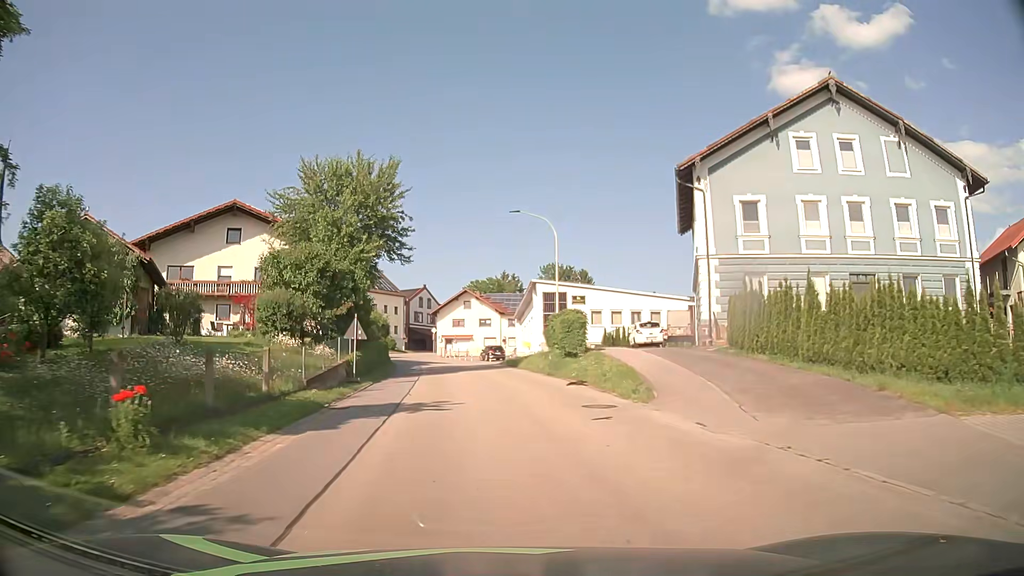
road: secondary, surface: asphalt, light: Day
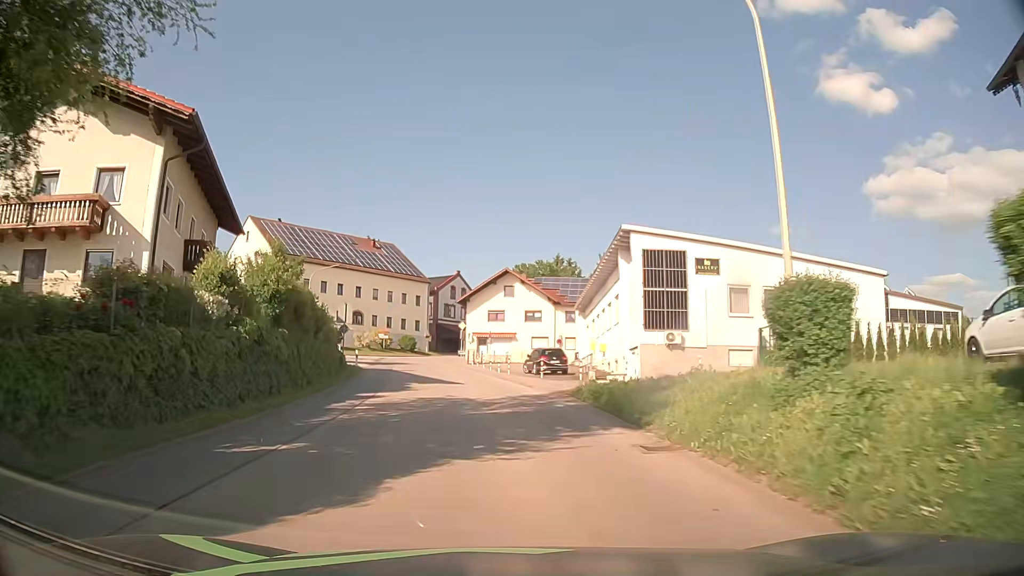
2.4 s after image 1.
(-0.6, +27.6) m; -4°
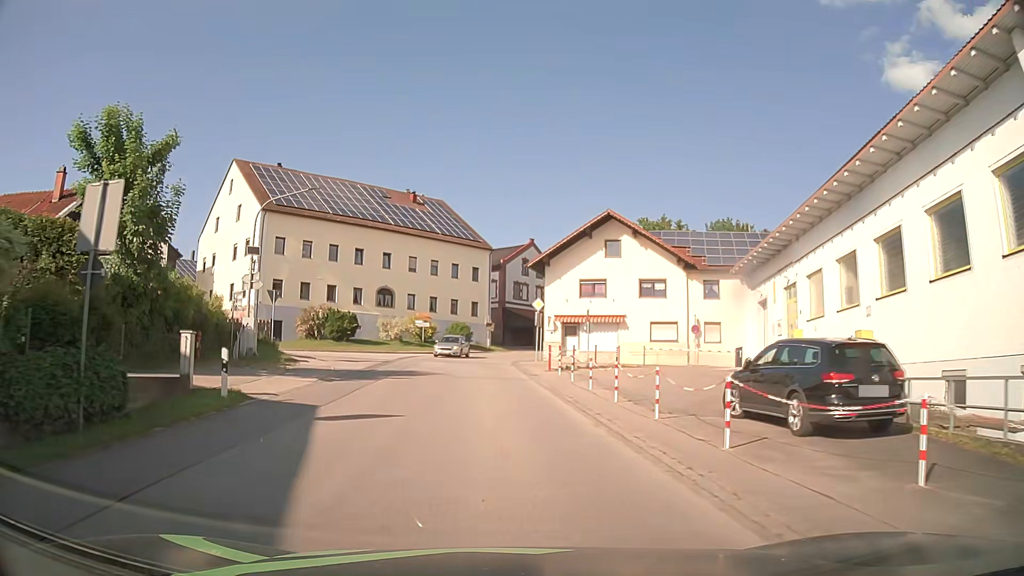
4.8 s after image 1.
(-1.6, +26.7) m; -6°
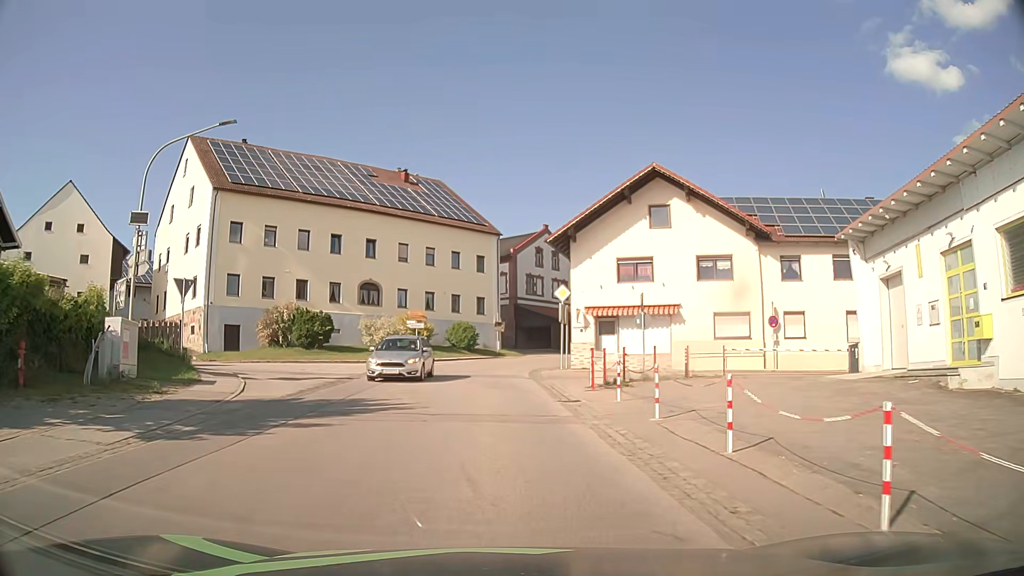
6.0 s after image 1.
(-0.1, +11.1) m; -1°
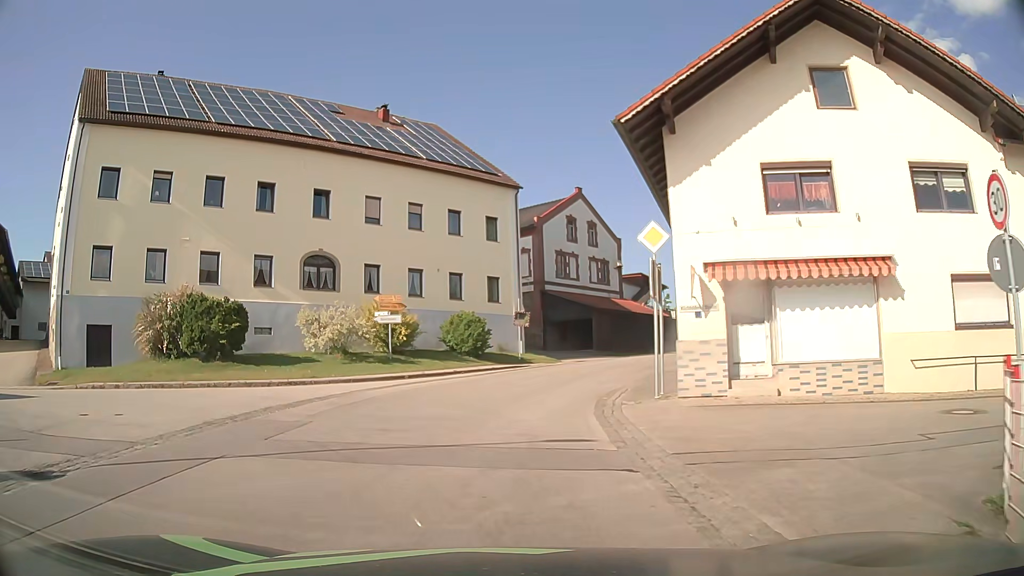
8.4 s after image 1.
(-0.2, +17.2) m; -2°
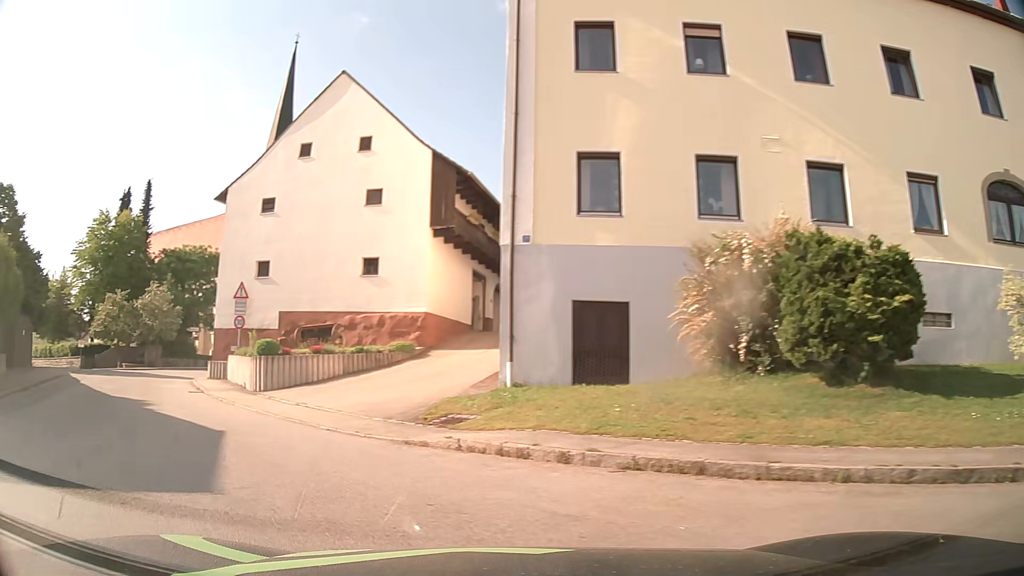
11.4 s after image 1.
(-4.9, +14.0) m; -52°
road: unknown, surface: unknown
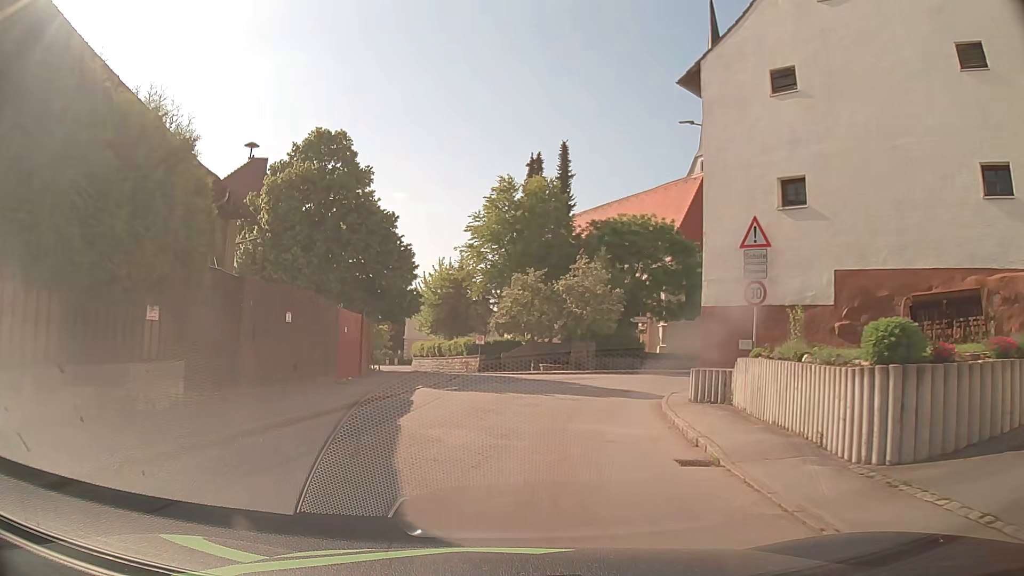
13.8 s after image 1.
(-6.3, +12.9) m; -39°
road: tertiary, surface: asphalt
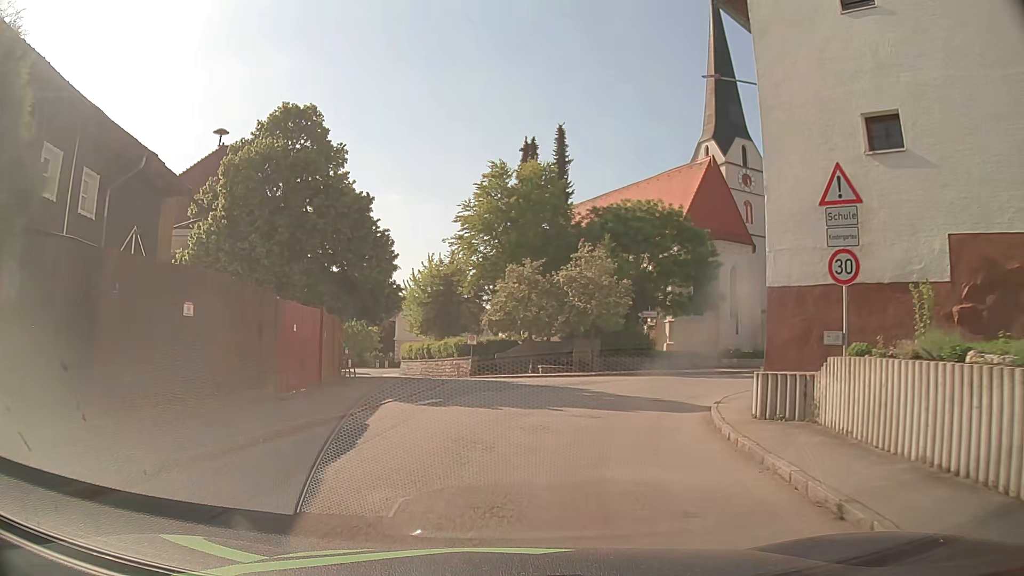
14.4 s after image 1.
(0.0, +4.5) m; +1°
(0, +10) (+3, +19) (+10, +27) (+19, +31) (+29, +33) (+39, +35) (+49, +37) (+59, +38) (+69, +38) (+79, +39) m
